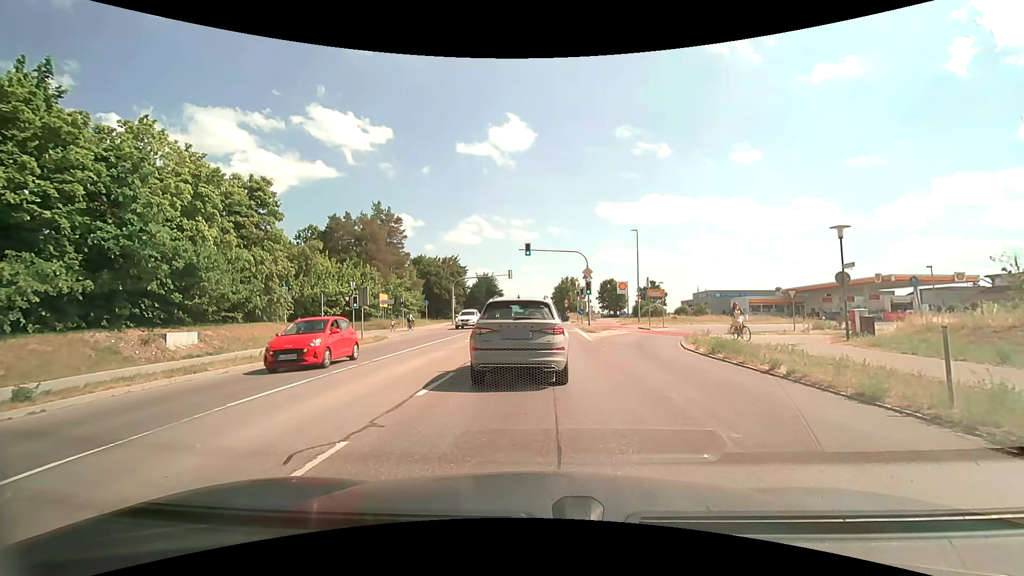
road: secondary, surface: asphalt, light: Day
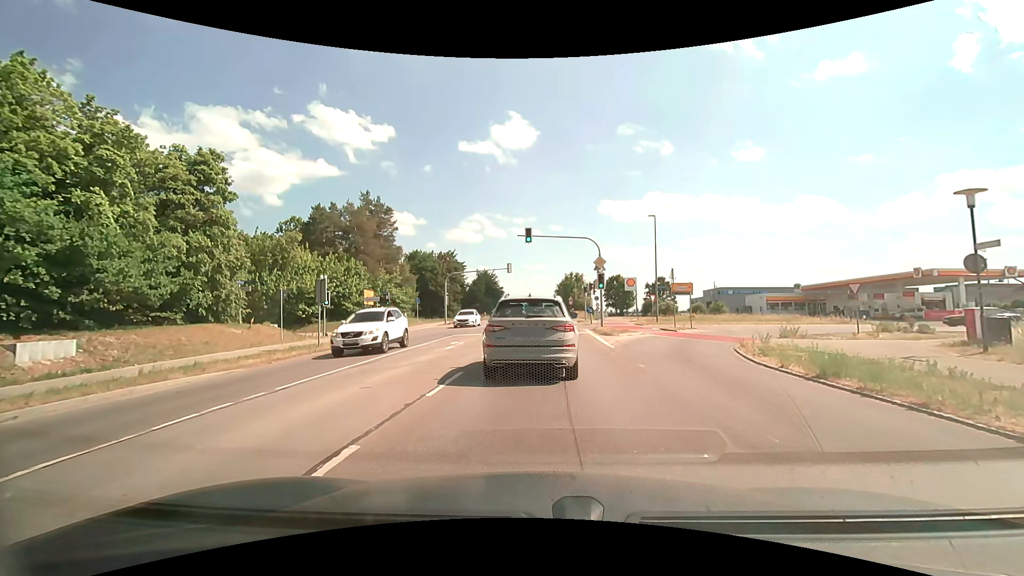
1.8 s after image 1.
(+0.1, +6.3) m; +1°
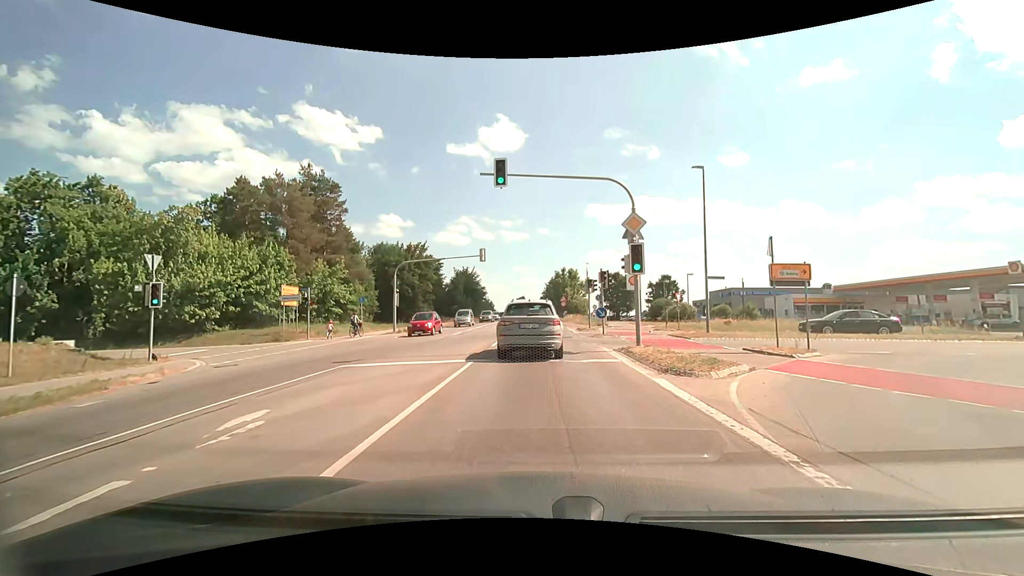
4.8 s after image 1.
(+0.3, +14.9) m; +1°
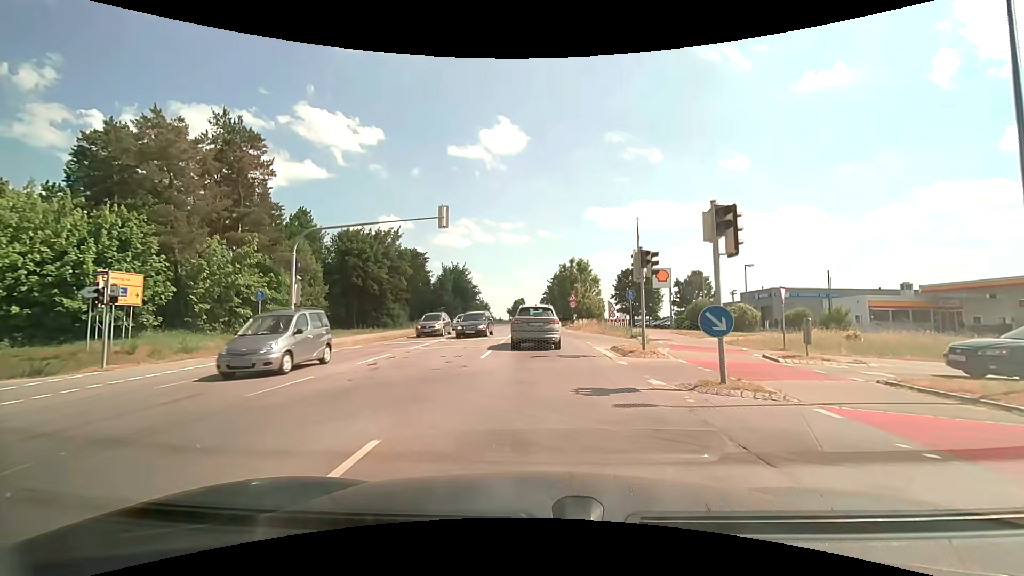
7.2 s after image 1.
(+0.1, +16.8) m; +1°
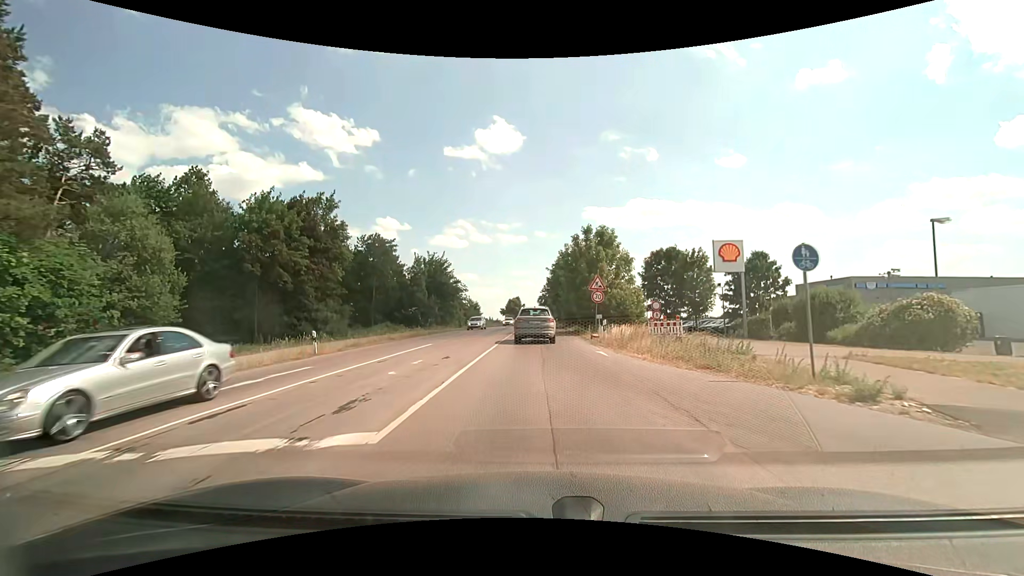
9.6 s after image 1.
(0.0, +21.2) m; 0°
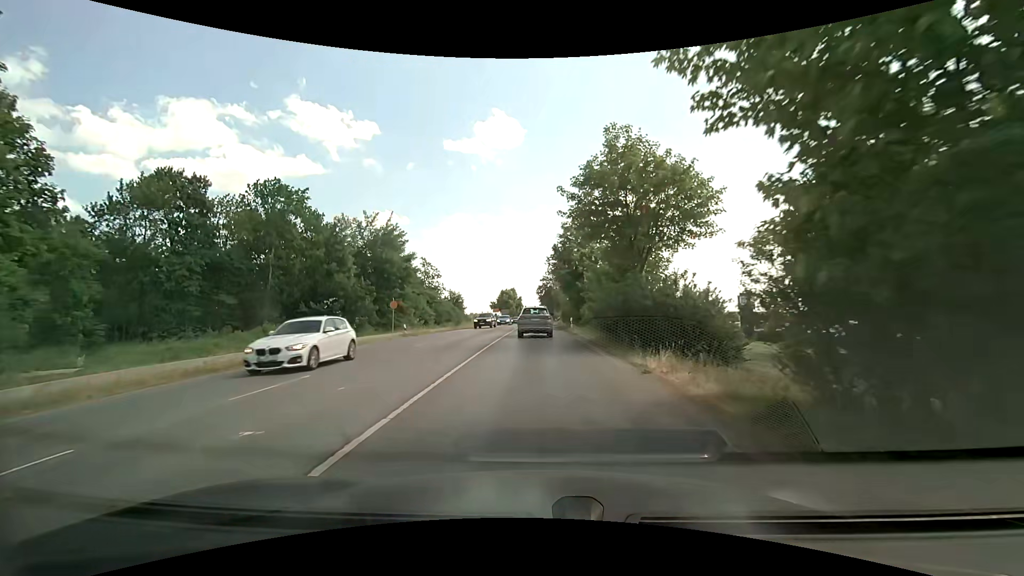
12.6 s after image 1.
(-0.2, +31.4) m; -1°
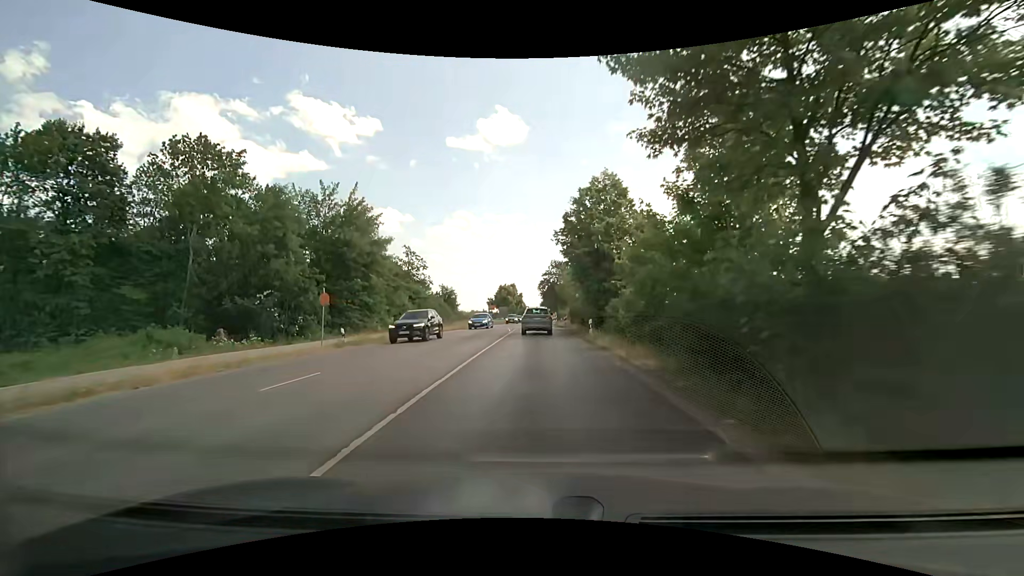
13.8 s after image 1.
(0.0, +11.9) m; 0°
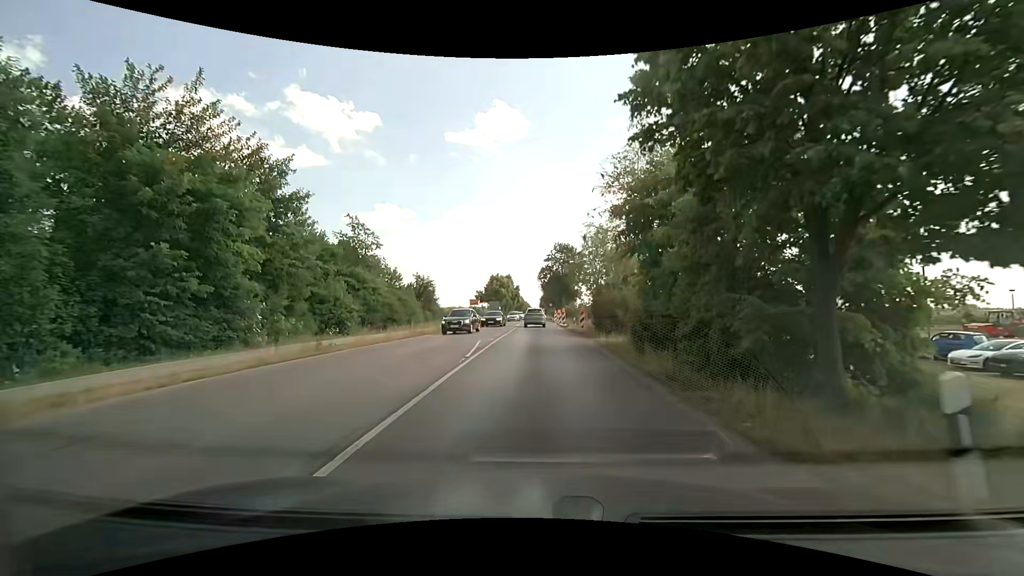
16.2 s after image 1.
(0.0, +21.0) m; 0°
(0, +10) (0, +20) (0, +30) (0, +40) (0, +50) (0, +60) (0, +70) (0, +80) (0, +90) (0, +100) m
